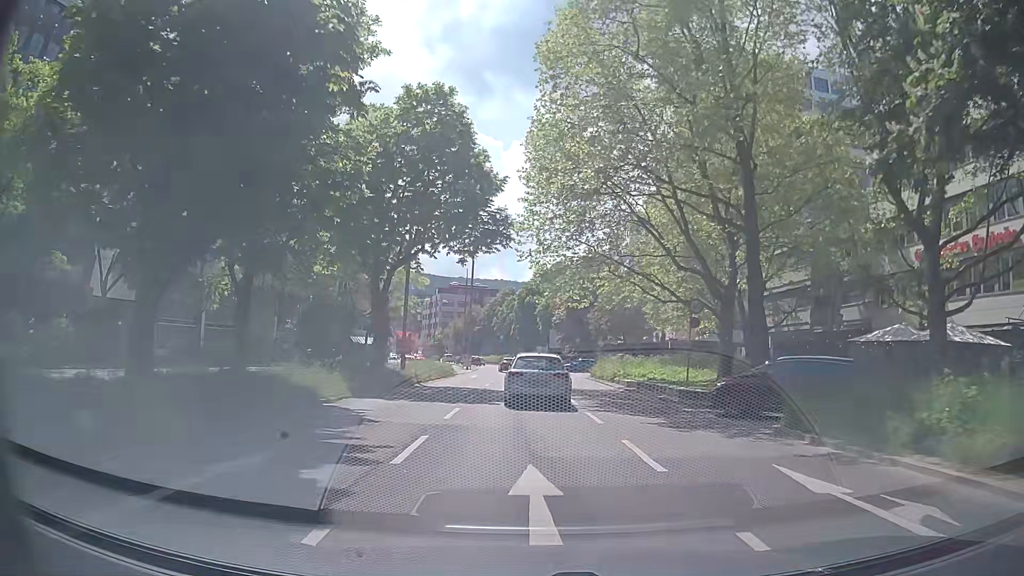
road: primary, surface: asphalt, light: Day
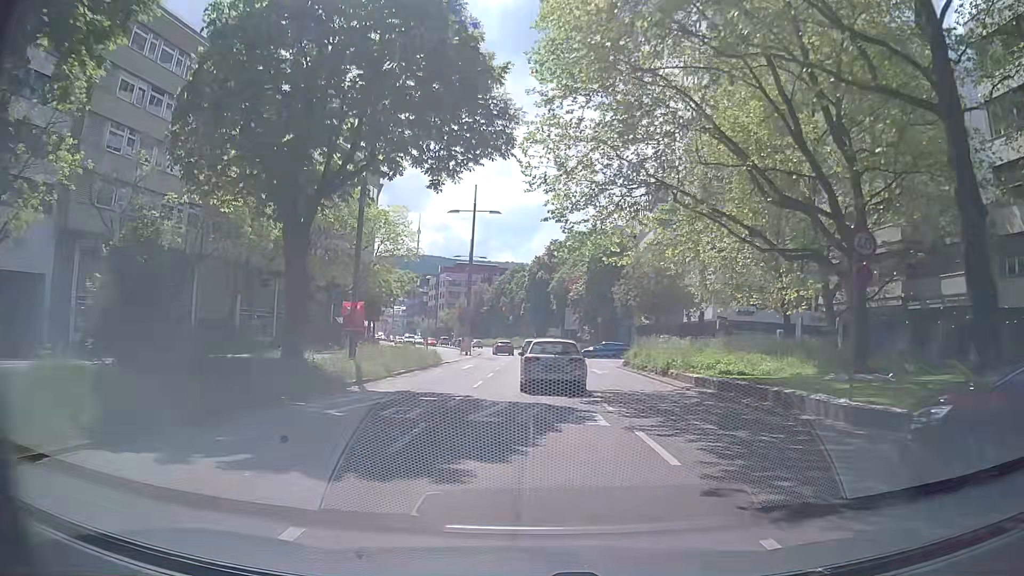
(-0.2, +12.5) m; -1°
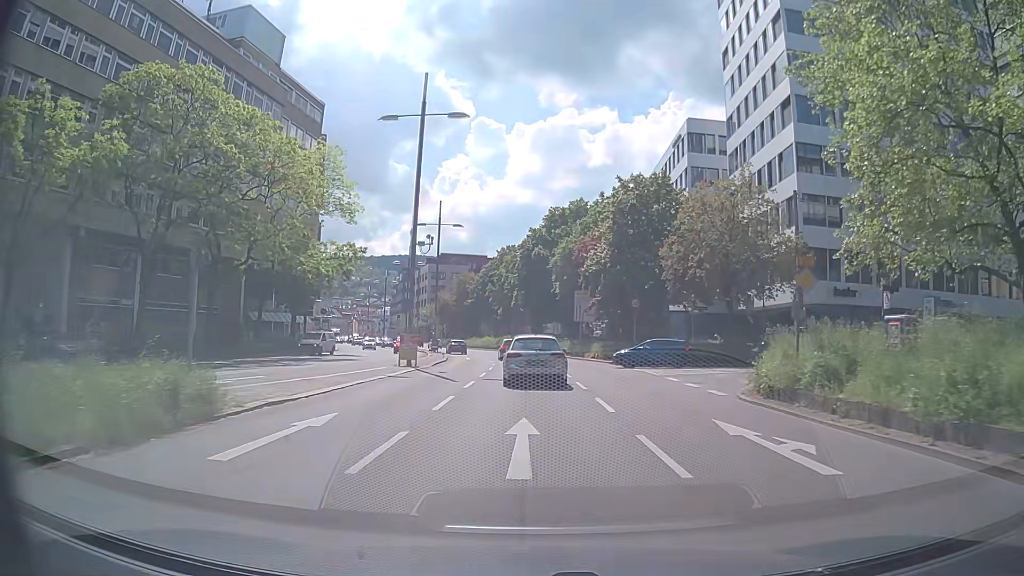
(-0.3, +25.1) m; 0°
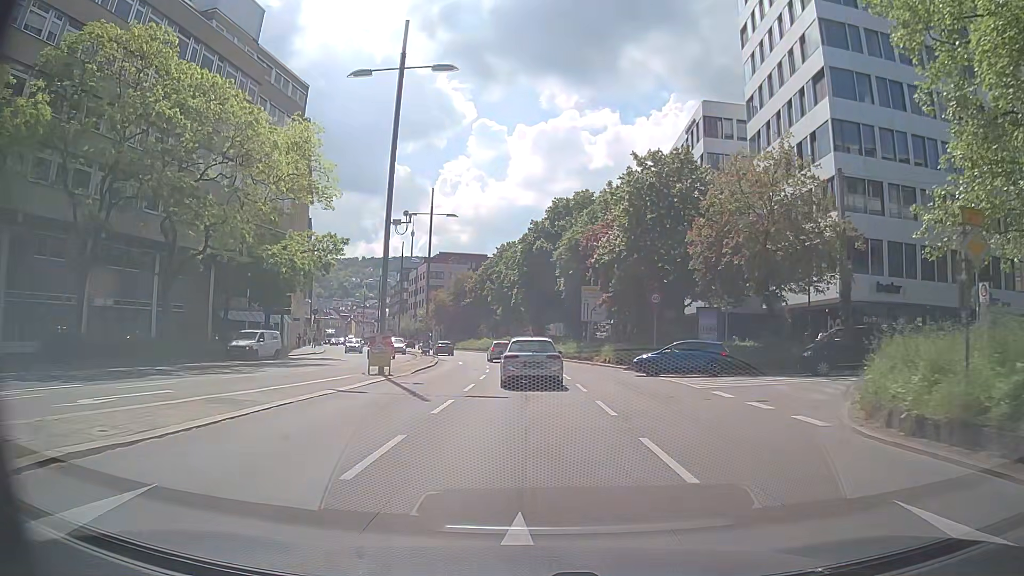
(0.0, +6.3) m; 0°
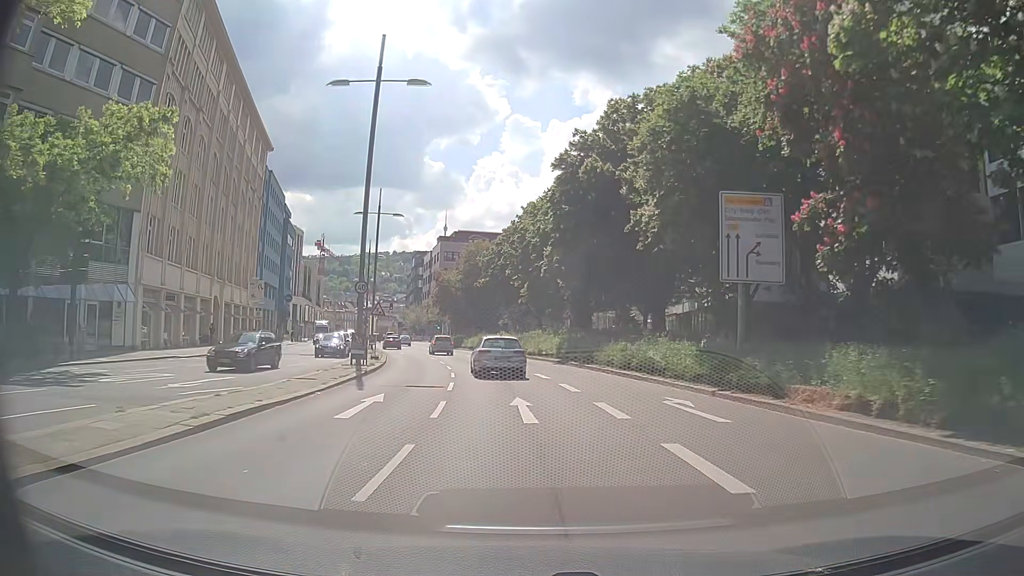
(-0.4, +30.9) m; -2°
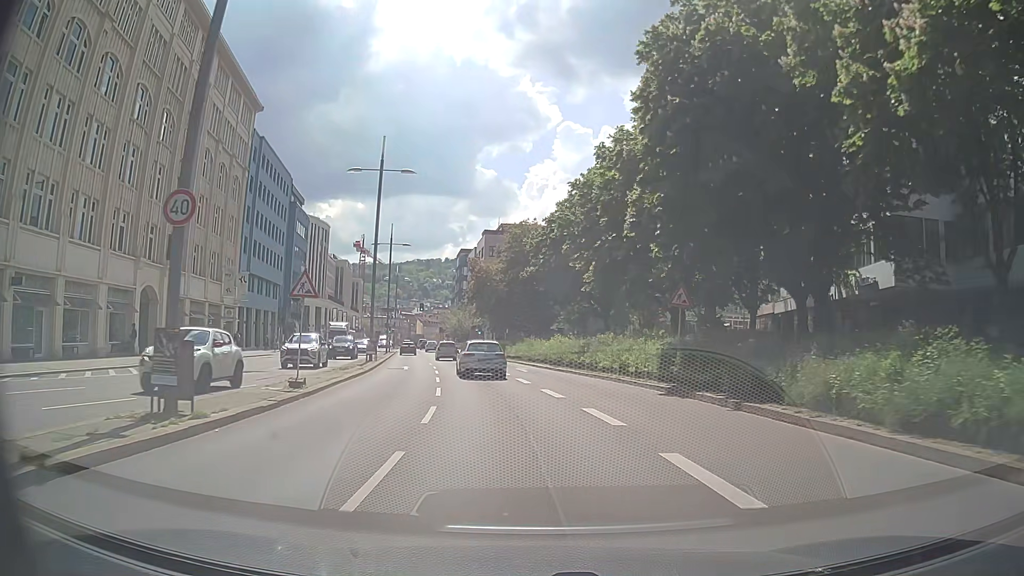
(-0.8, +18.4) m; -5°
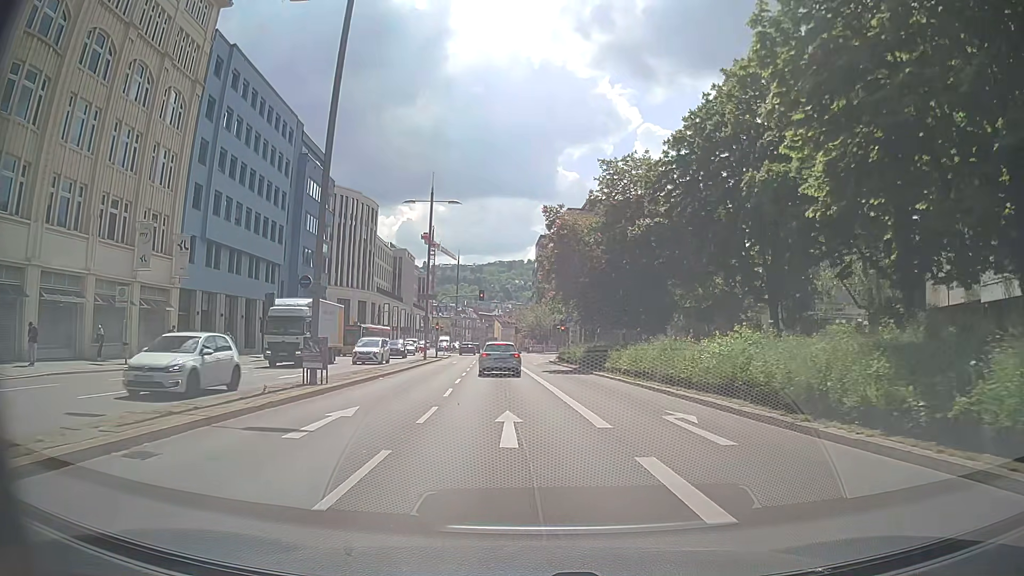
(-1.4, +24.3) m; -7°
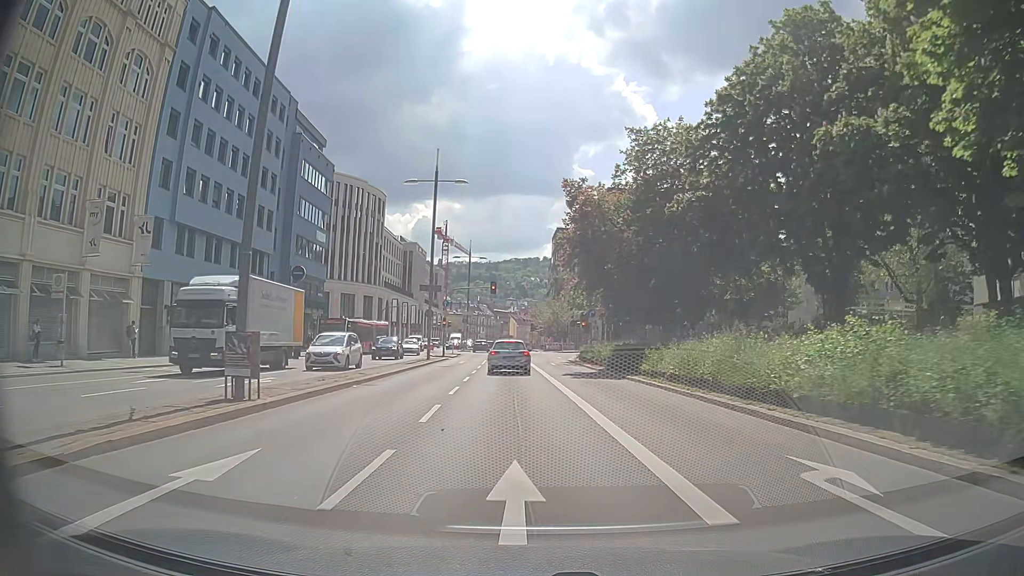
(-0.1, +6.1) m; -1°
